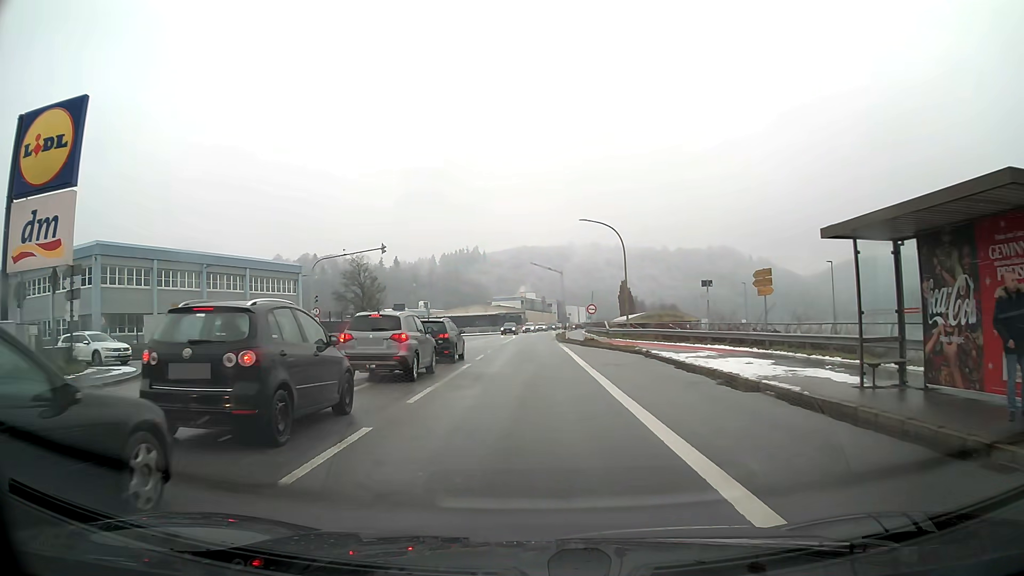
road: primary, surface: asphalt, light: Day
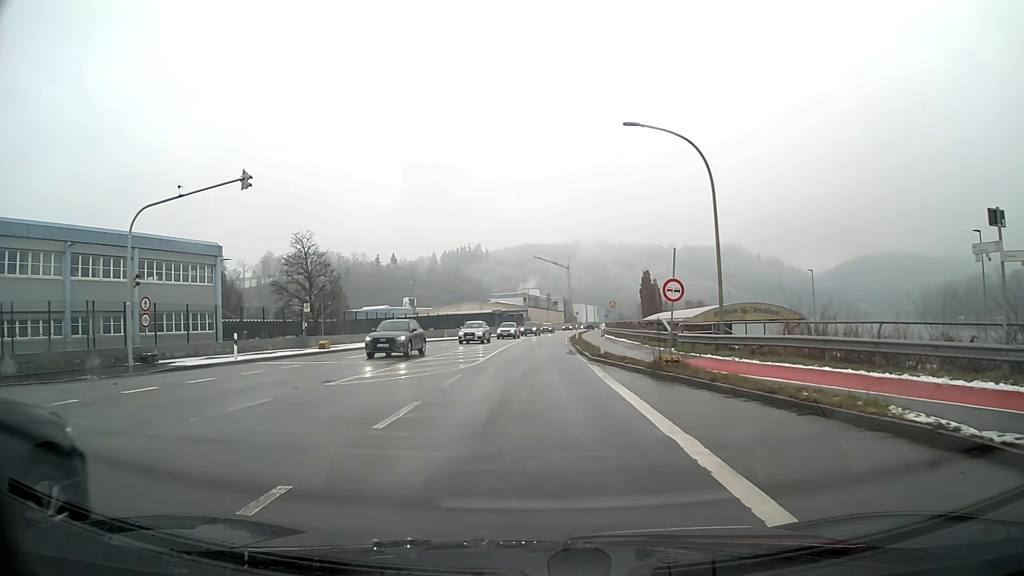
(-0.1, +22.3) m; 0°
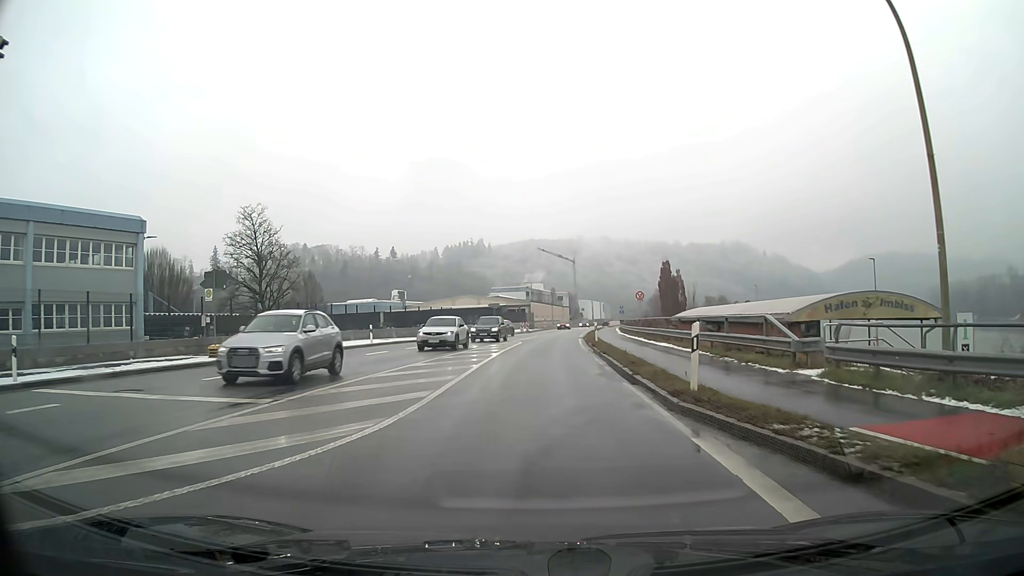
(0.0, +13.4) m; 0°
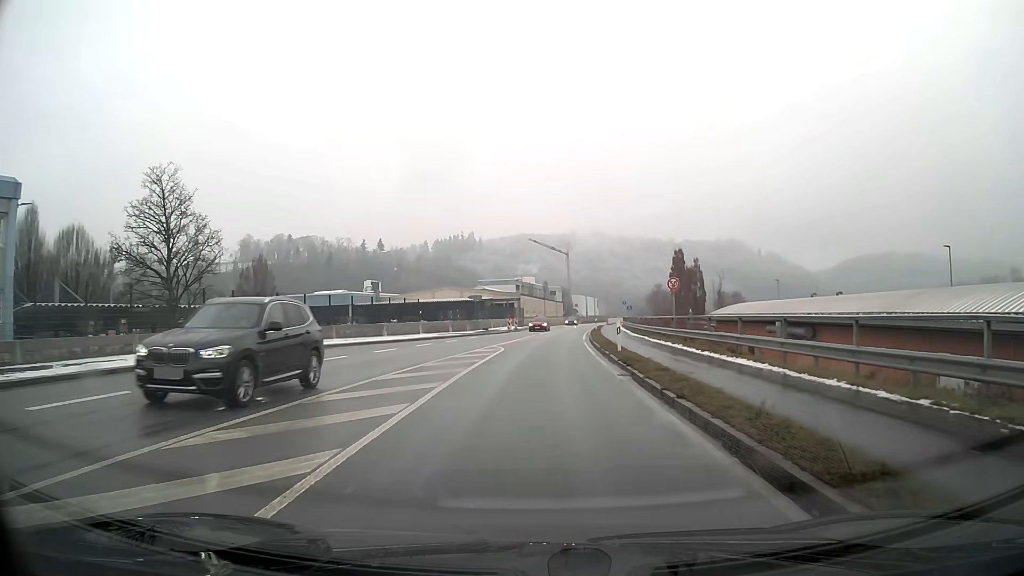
(+0.1, +13.4) m; +1°
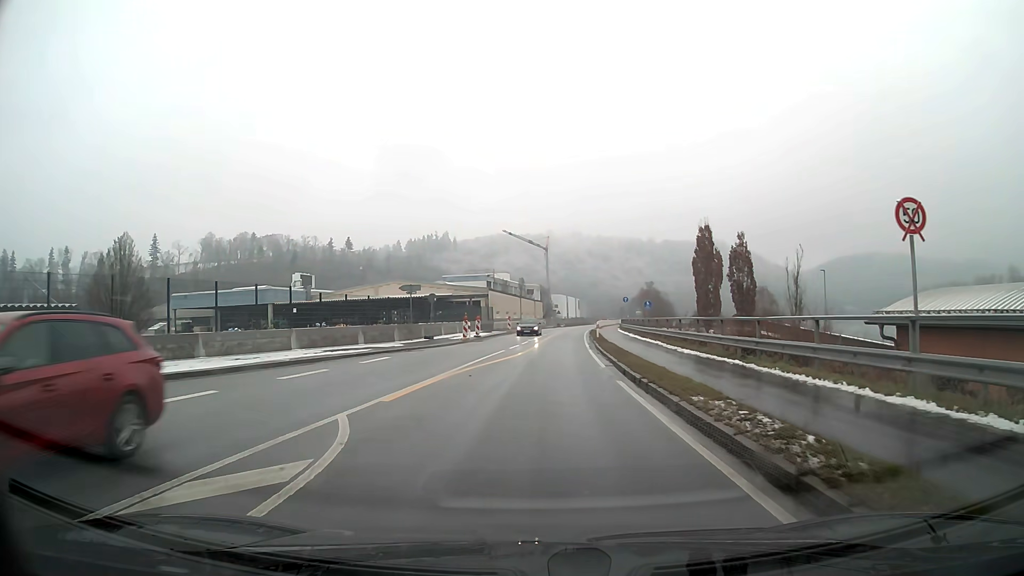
(+0.3, +22.5) m; +2°
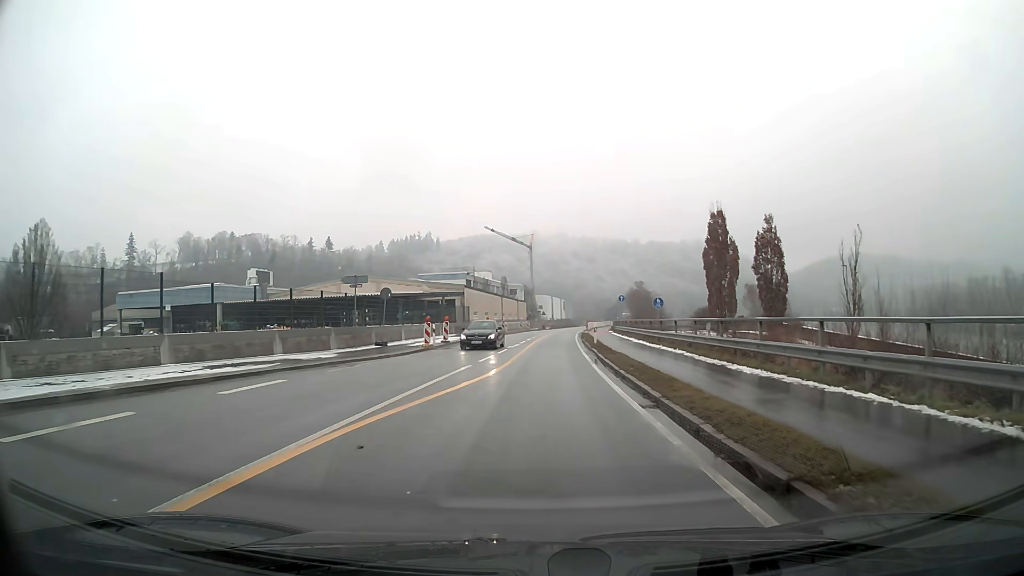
(+0.1, +9.1) m; +1°
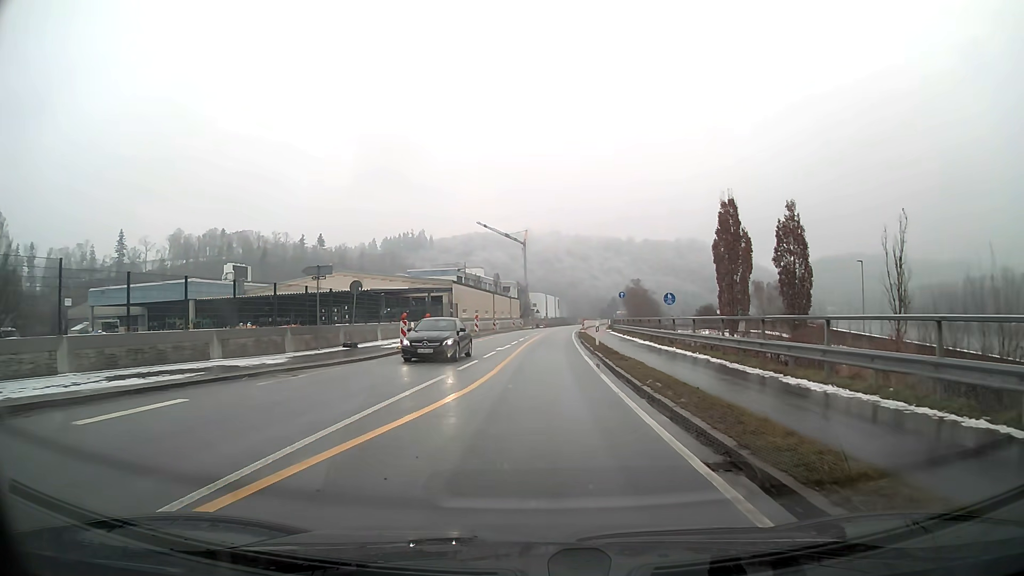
(0.0, +4.5) m; +1°
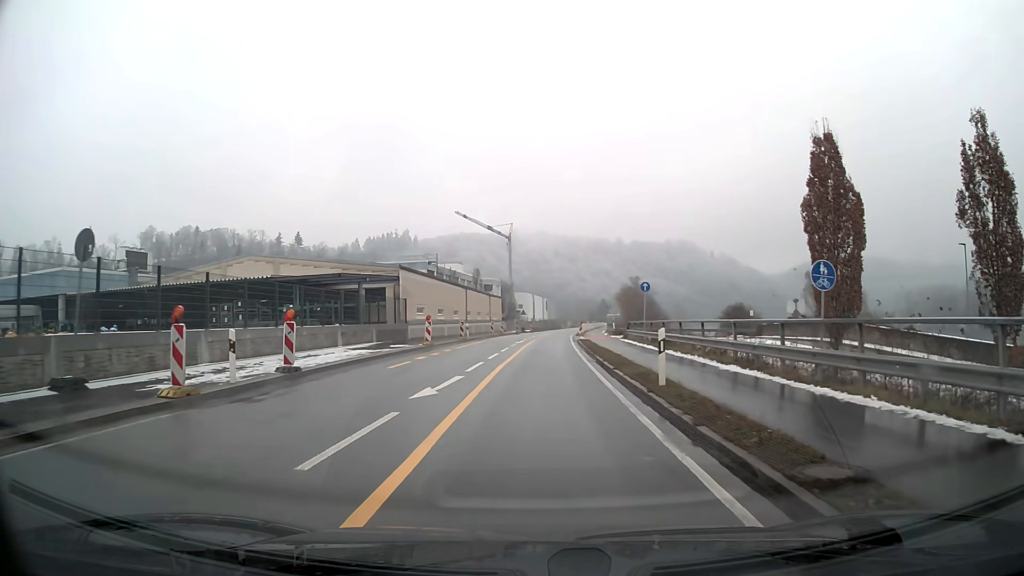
(+0.2, +18.0) m; +1°
(0, +10) (0, +20) (0, +30) (+1, +40) (+1, +50) (+2, +60) (+3, +70) (+3, +80) (+4, +90) (+5, +100) m
